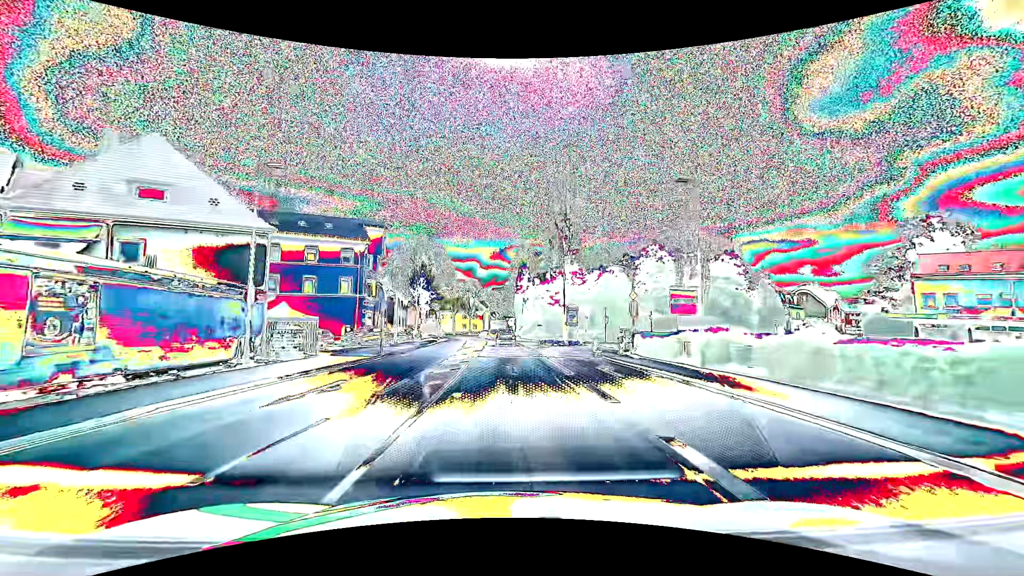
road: primary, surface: asphalt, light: Day
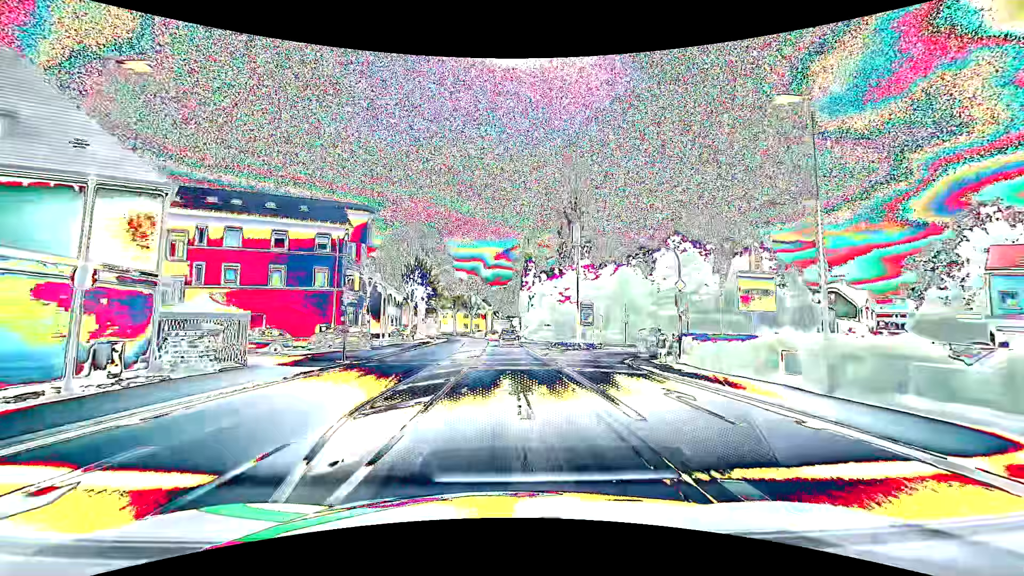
(0.0, +7.7) m; 0°
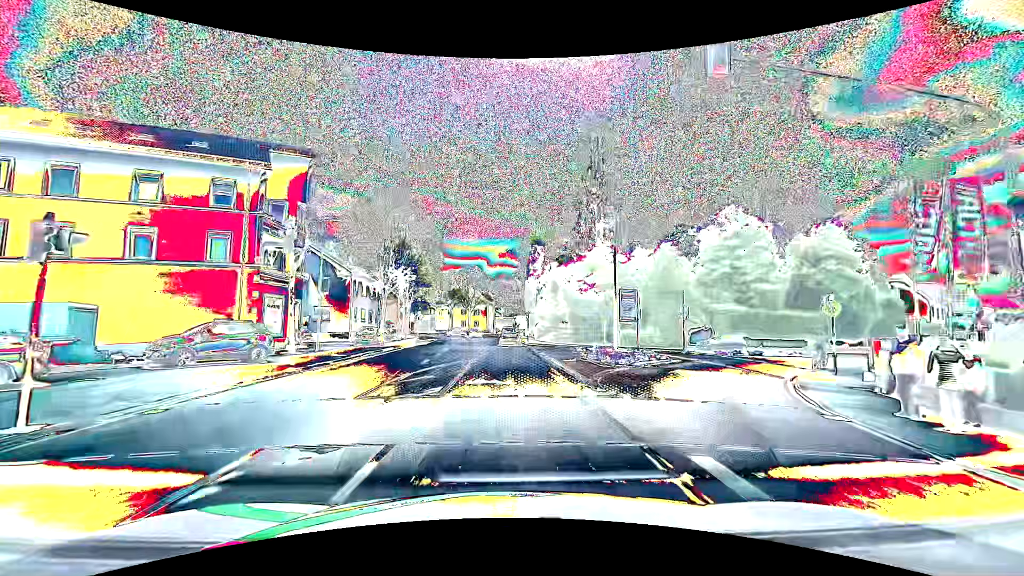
(-0.1, +15.4) m; -1°
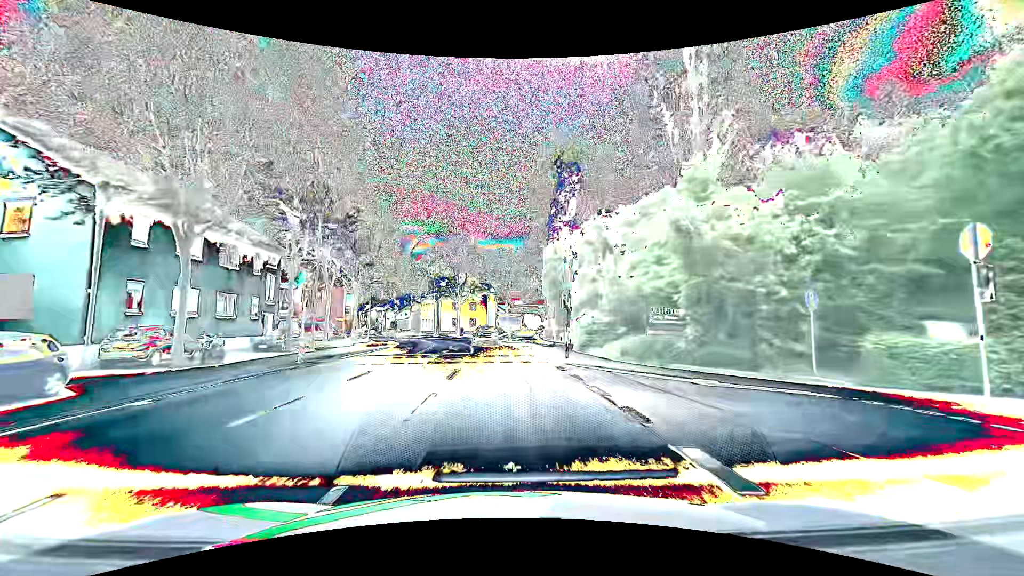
(-0.1, +30.6) m; 0°
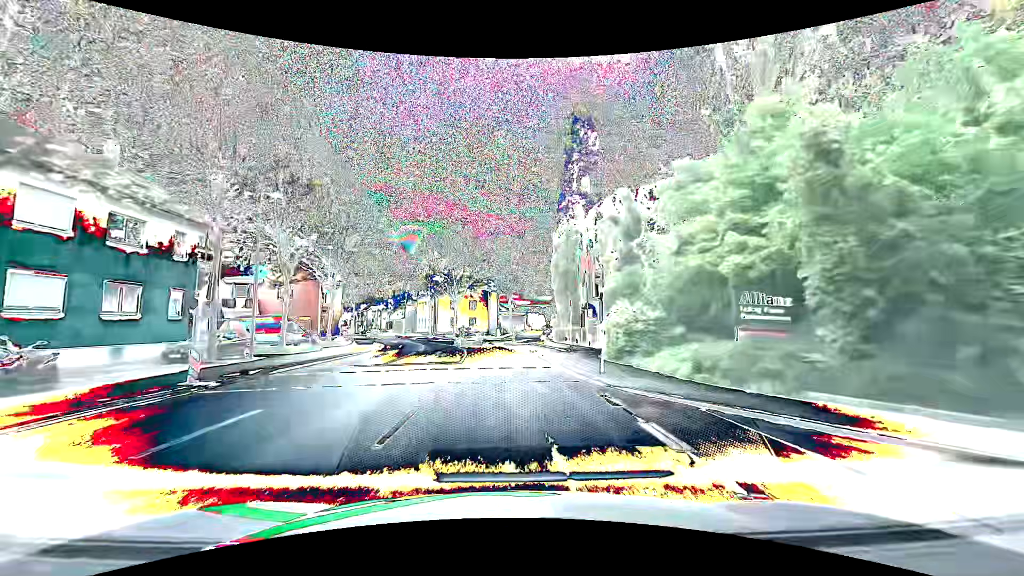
(0.0, +7.6) m; 0°
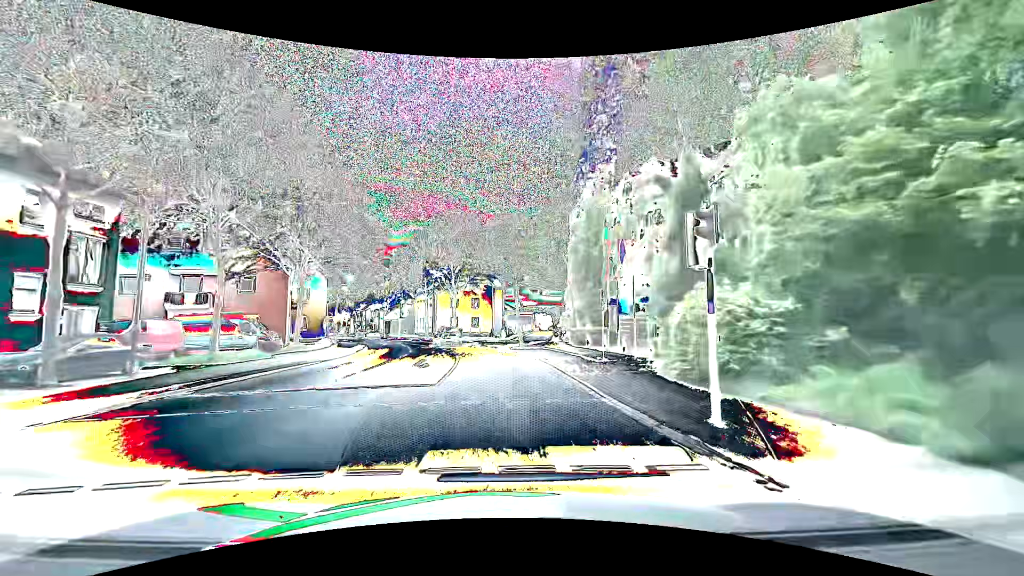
(-0.1, +7.6) m; -1°
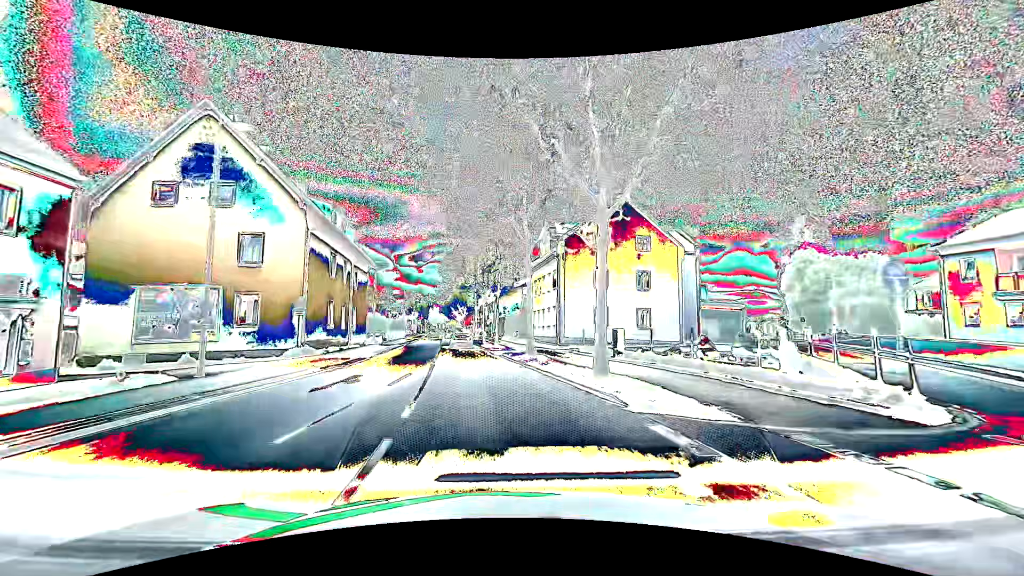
(-3.5, +37.7) m; -16°
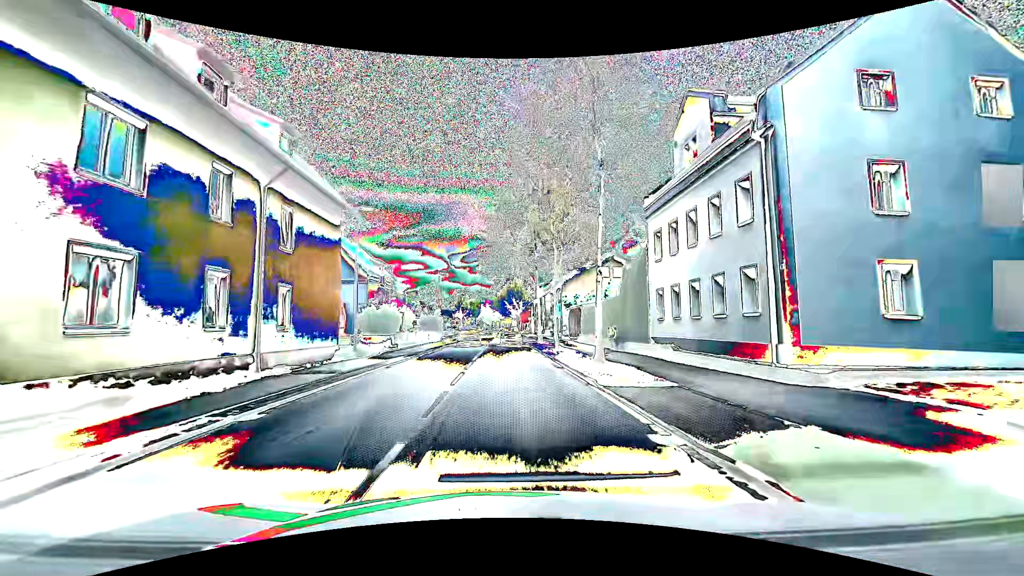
(-1.9, +22.7) m; -7°
(0, +10) (0, +20) (0, +30) (0, +40) (0, +50) (0, +60) (-1, +70) (-1, +80) (-1, +90) (-1, +100) m
